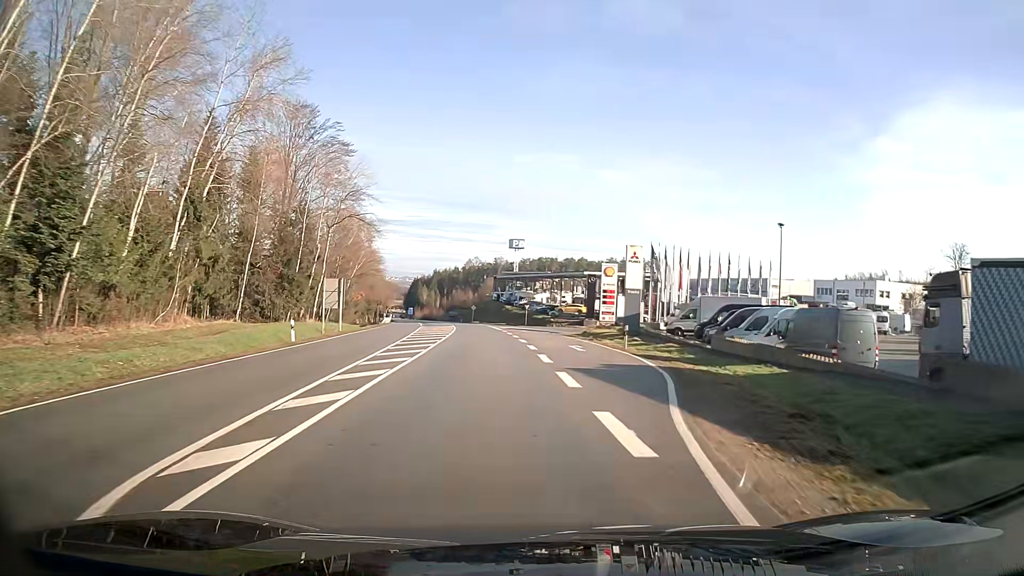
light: Day
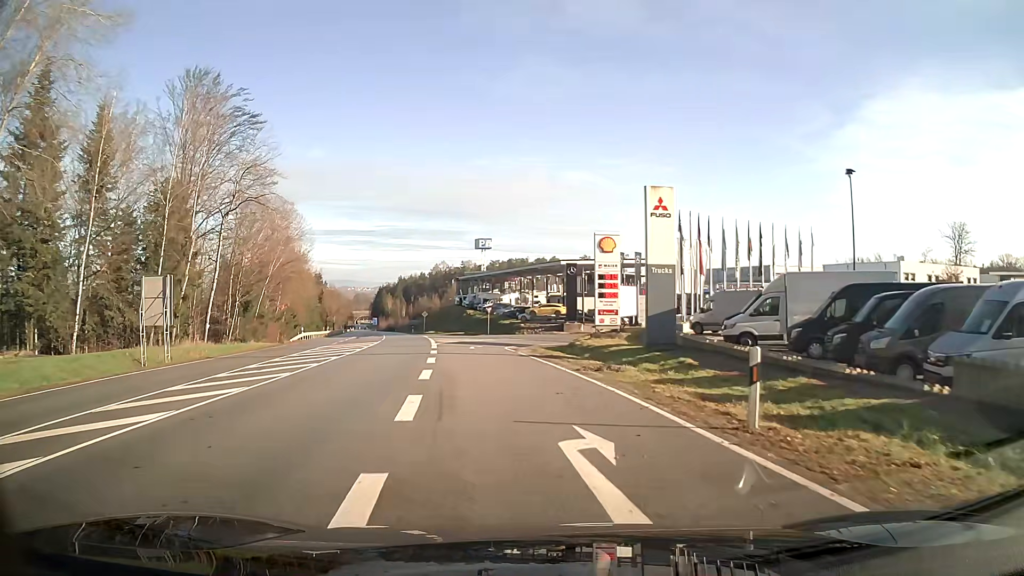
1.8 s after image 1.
(+0.4, +21.4) m; 0°
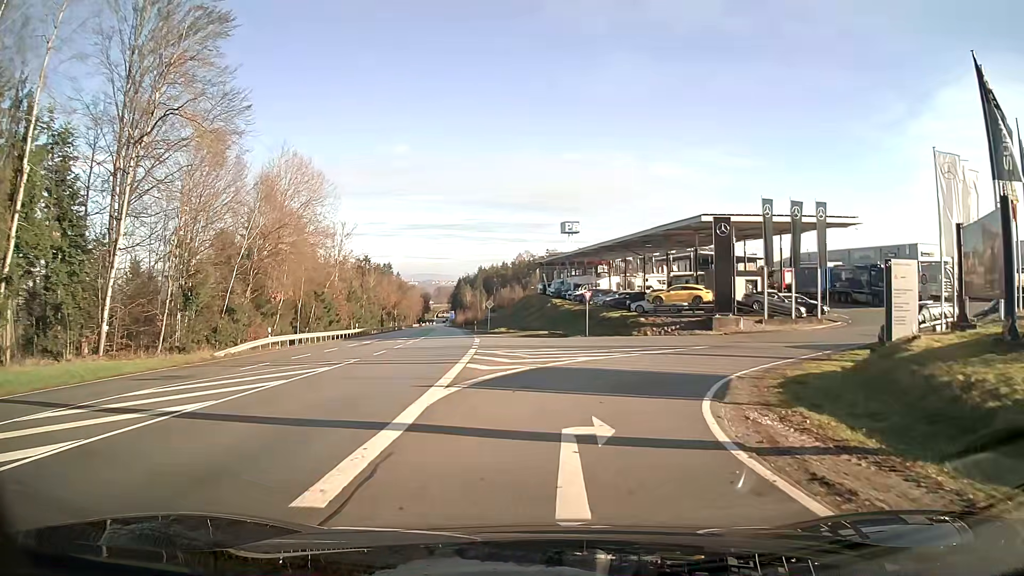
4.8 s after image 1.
(-2.2, +28.1) m; -5°
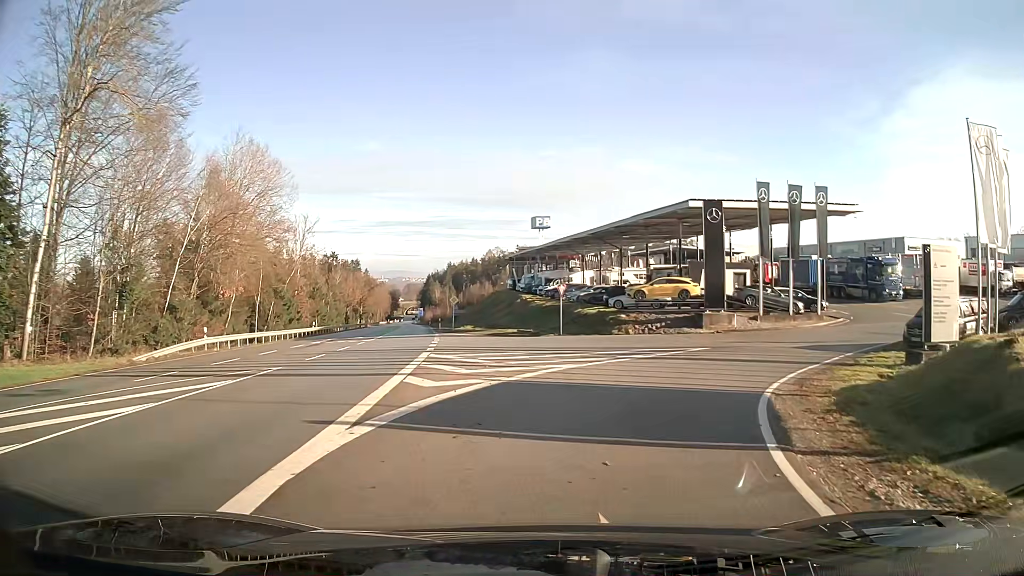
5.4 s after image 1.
(+0.1, +4.7) m; +3°
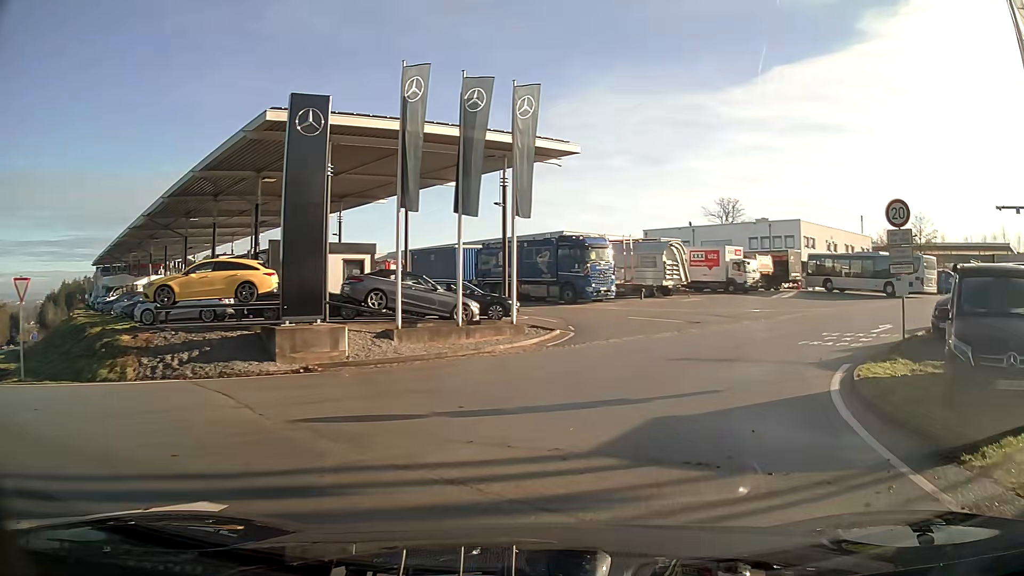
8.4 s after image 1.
(+5.4, +19.6) m; +34°
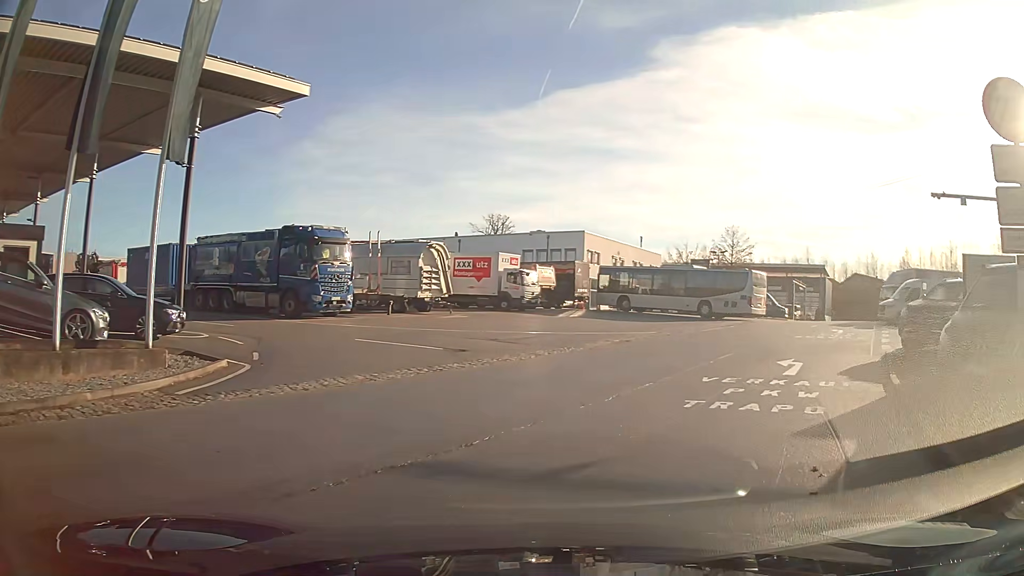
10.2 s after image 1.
(+1.5, +9.2) m; +20°
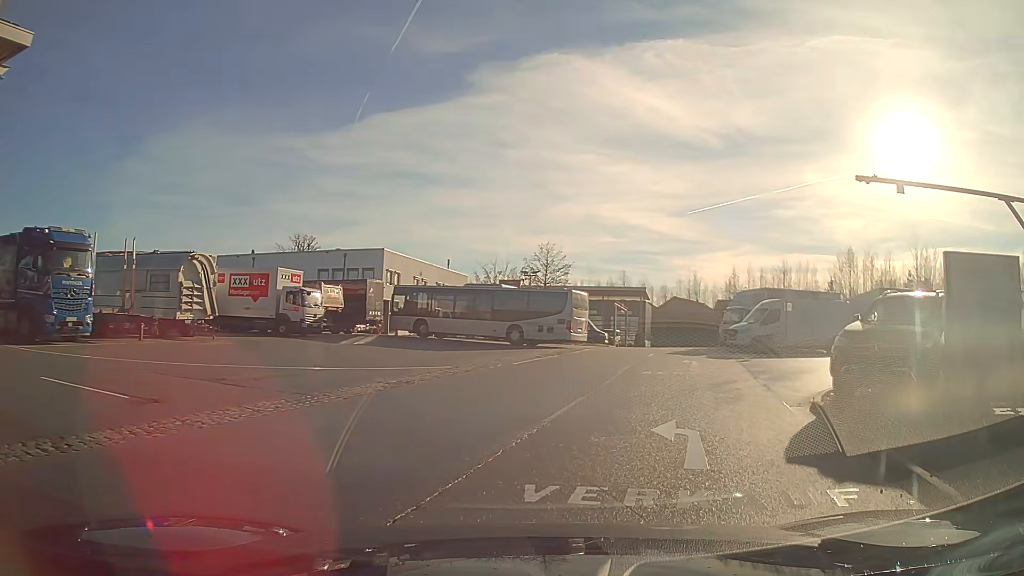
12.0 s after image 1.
(+0.8, +6.0) m; +15°
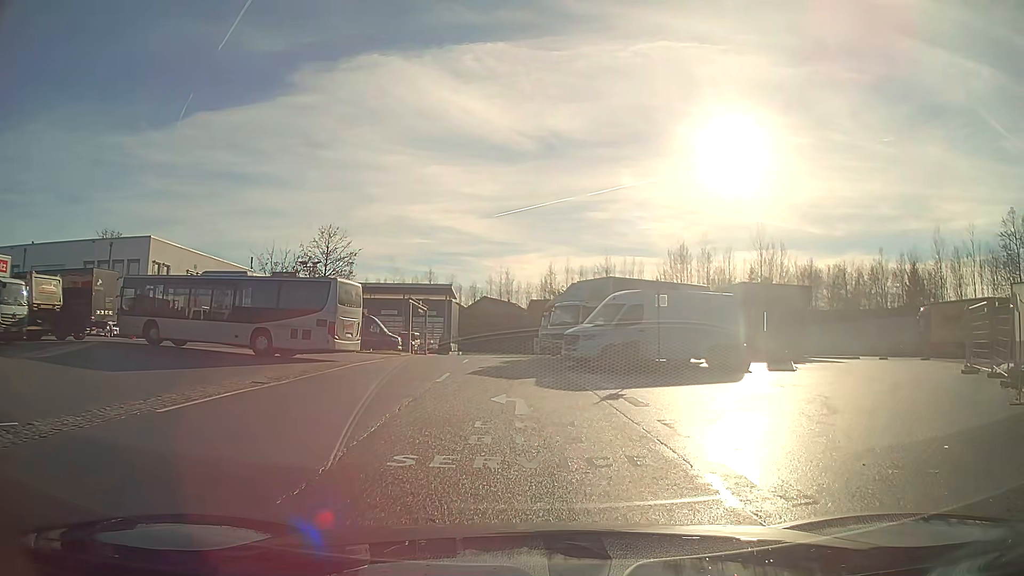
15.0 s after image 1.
(+1.7, +10.8) m; +15°
(0, +10) (-7, +14) (-8, +5) (-5, -4) (-4, -14) (-4, -24) (-3, -34) (+5, -39) (+15, -41) (+25, -41) m
